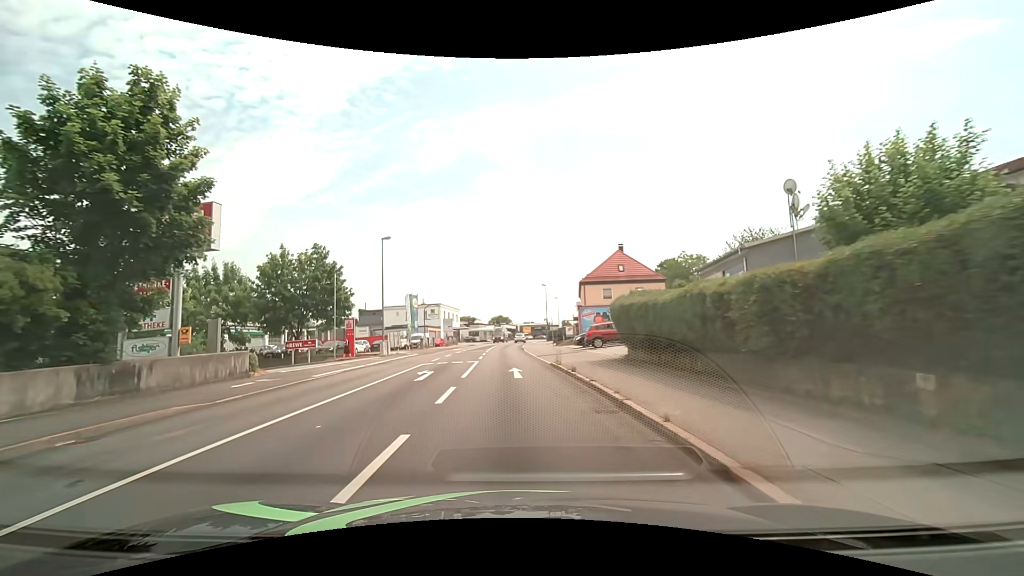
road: tertiary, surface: asphalt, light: Day
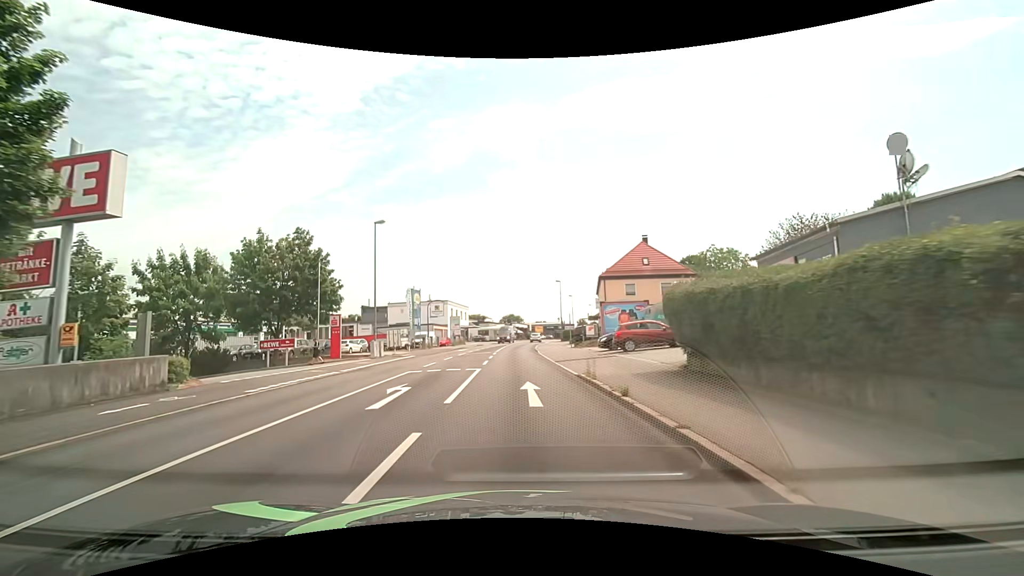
(-0.2, +6.0) m; -2°
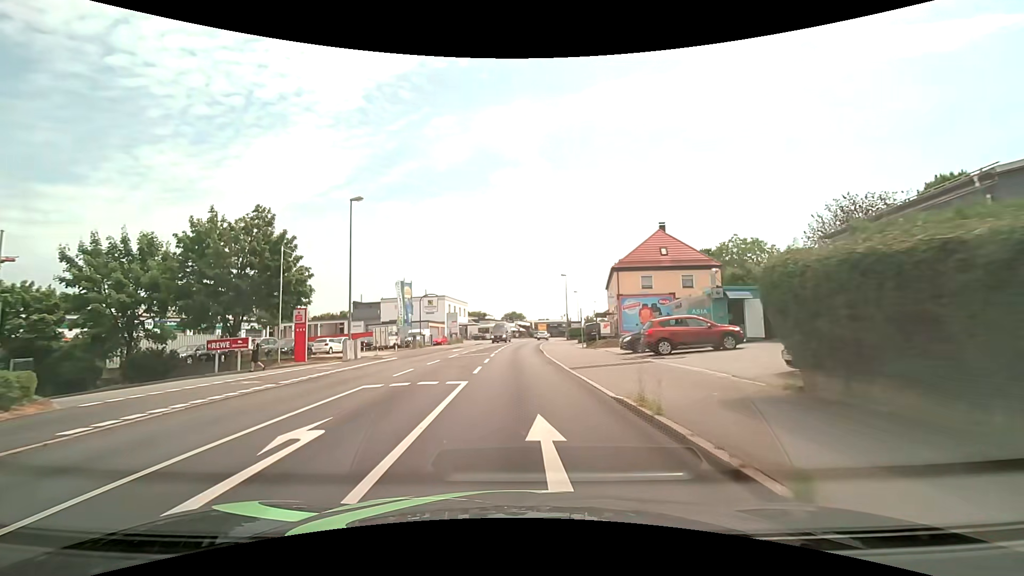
(0.0, +6.0) m; 0°
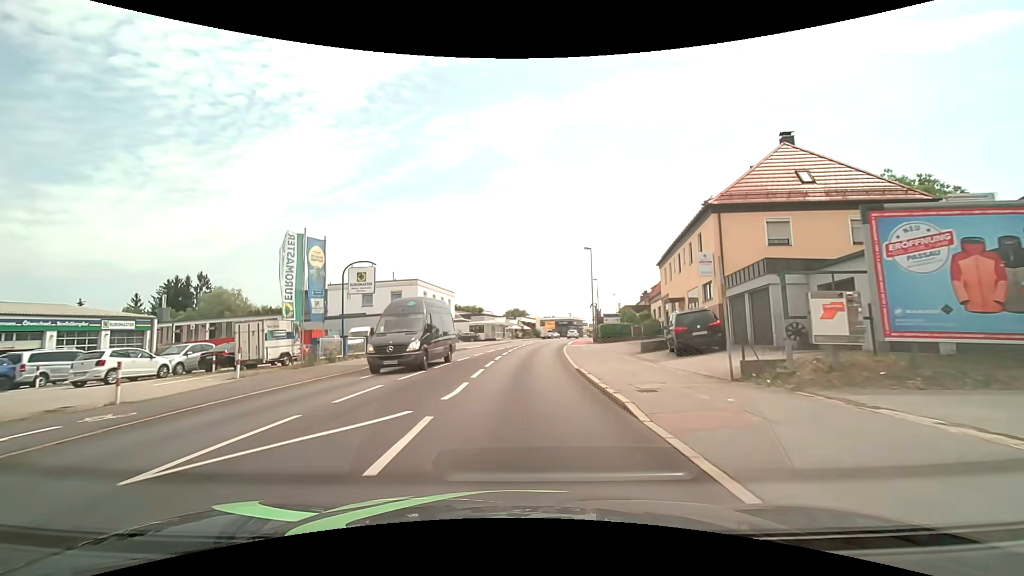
(-0.2, +24.2) m; 0°
(0, +10) (0, +20) (+1, +30) (+2, +40) (+3, +50) (+4, +60) (+5, +70) (+7, +80) (+9, +89) (+12, +99) m
